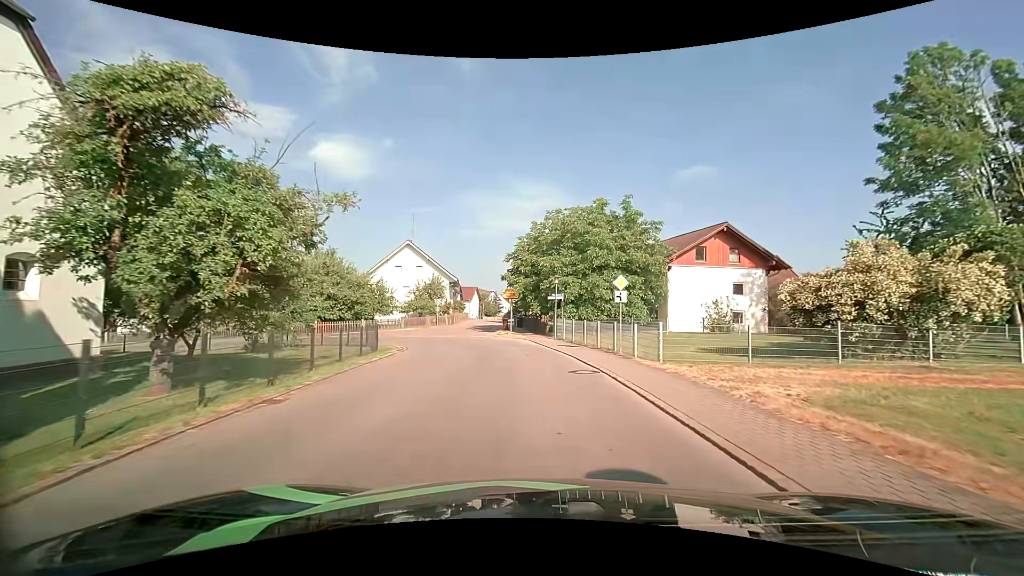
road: tertiary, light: Day
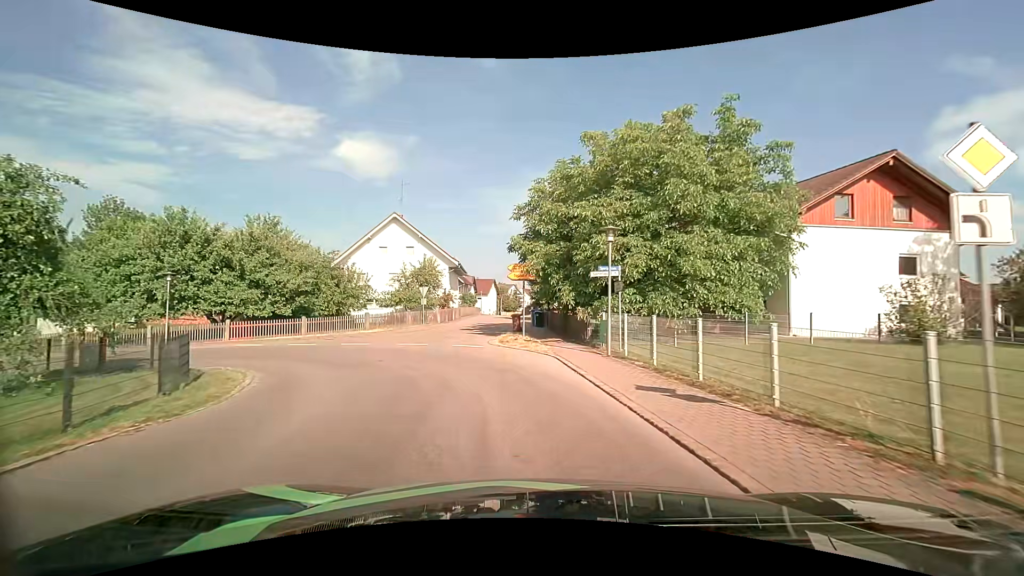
(-0.2, +14.6) m; -3°
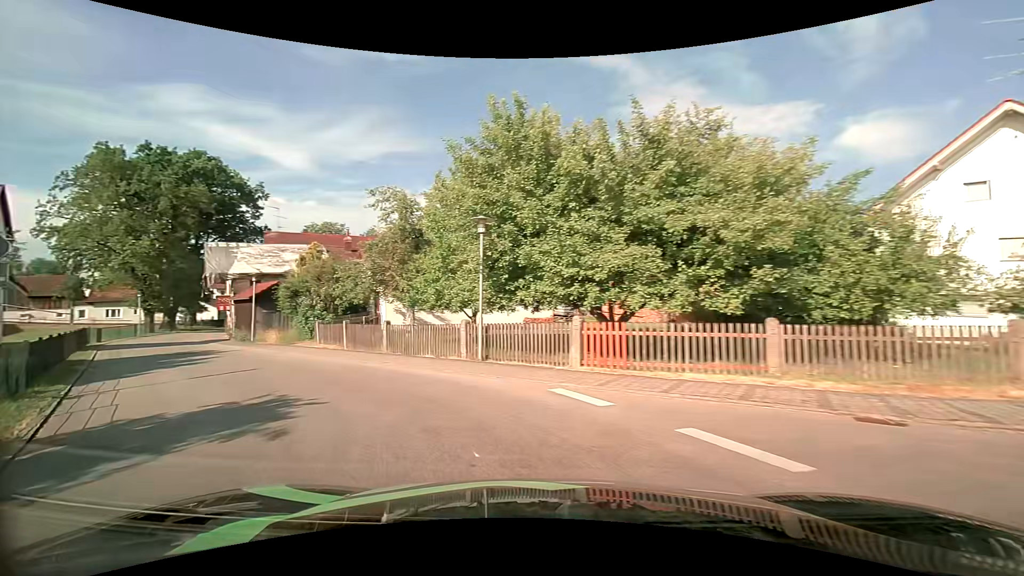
(-6.6, +18.9) m; -53°
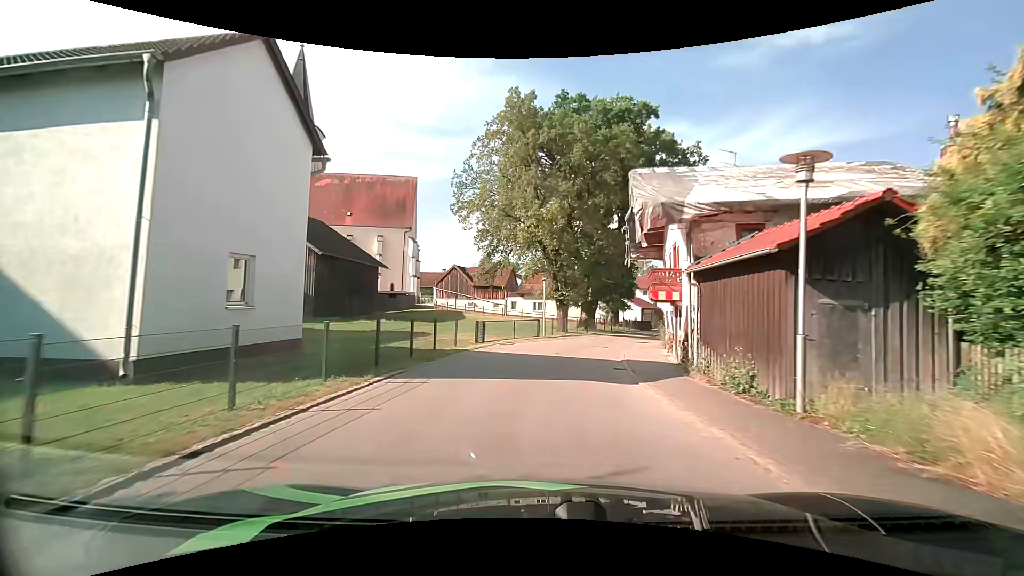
(-11.8, +19.5) m; -45°
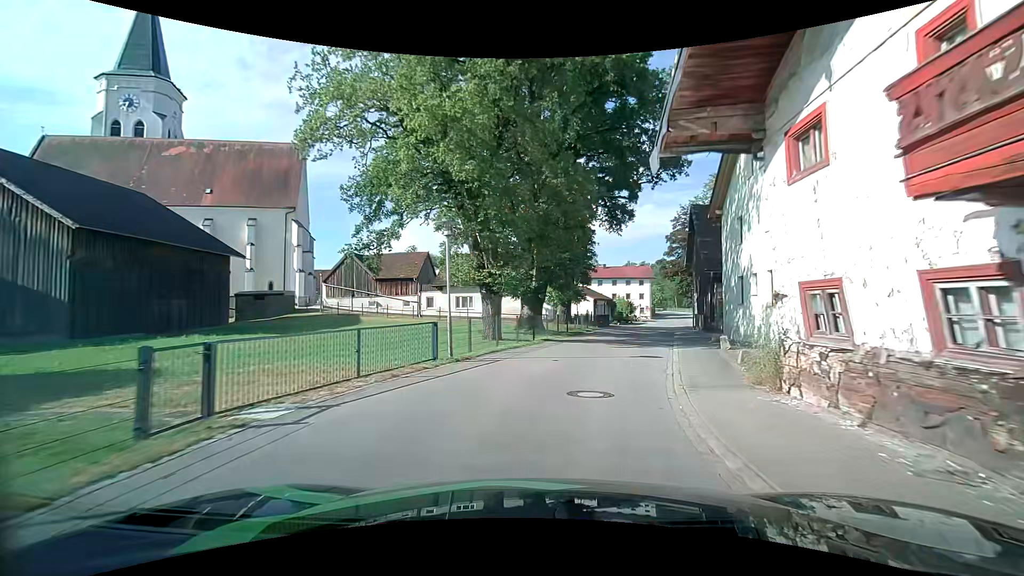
(+0.9, +15.8) m; +7°
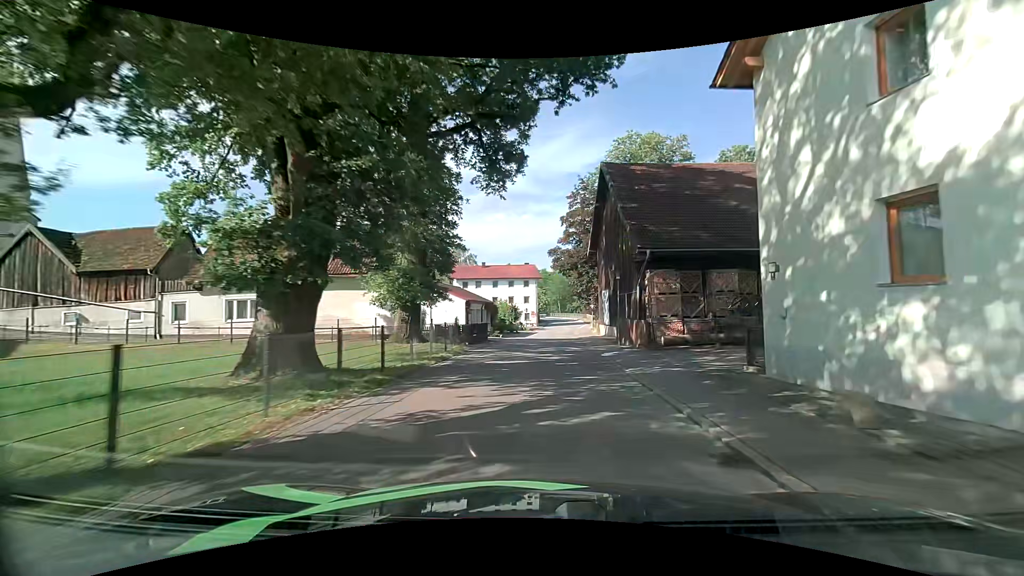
(+2.4, +17.6) m; +13°
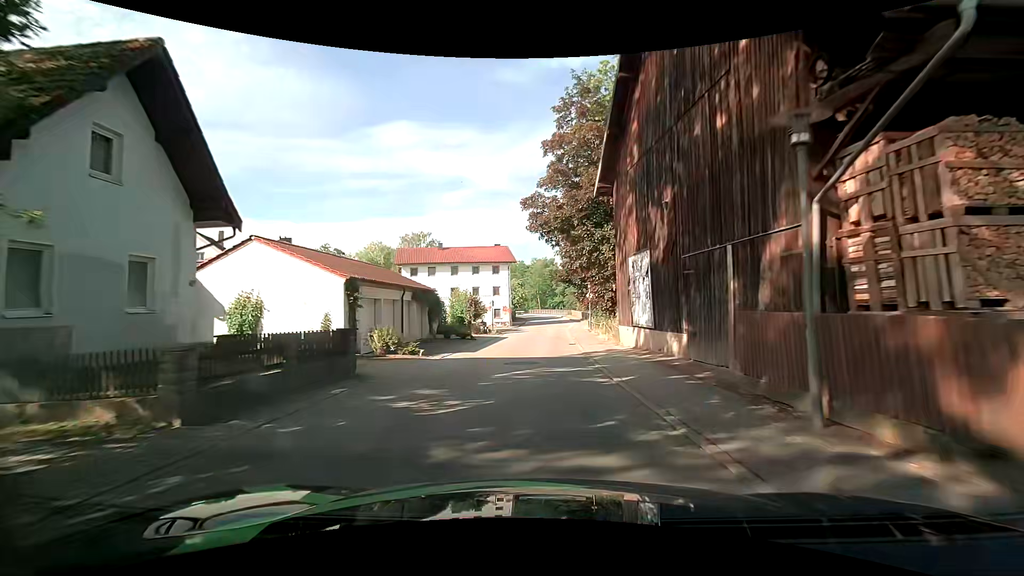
(+0.9, +19.6) m; +5°
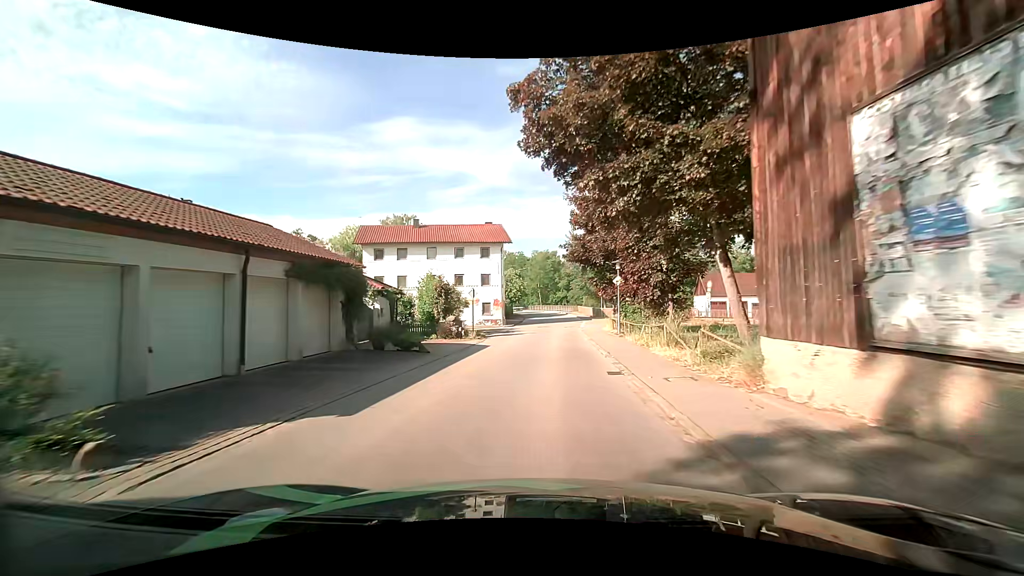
(-0.3, +13.4) m; 0°
(0, +10) (0, +20) (0, +30) (+1, +40) (+2, +50) (+2, +60) (+2, +70) (+2, +80) (0, +90) (-1, +100) m
